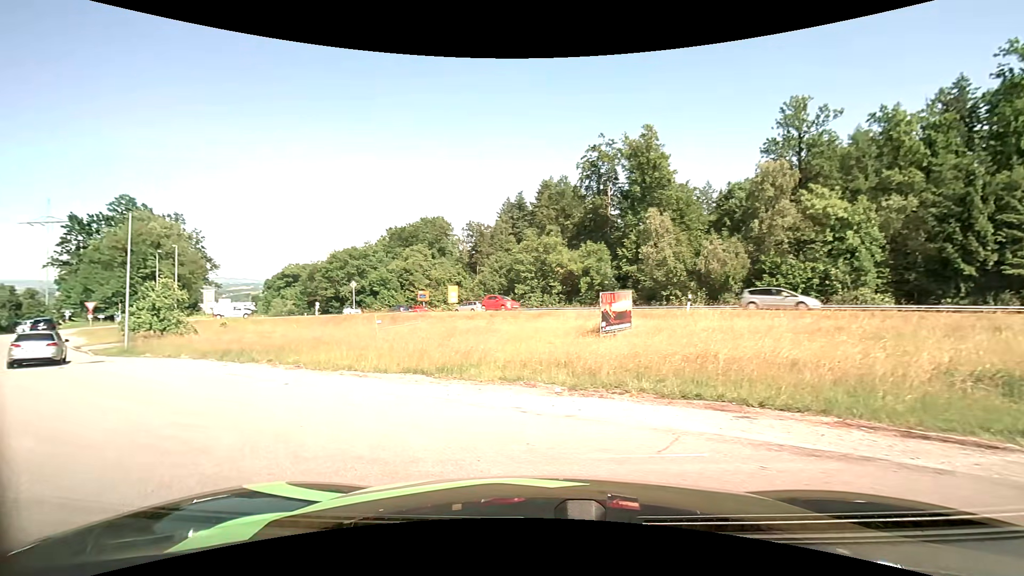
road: residential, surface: asphalt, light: Day
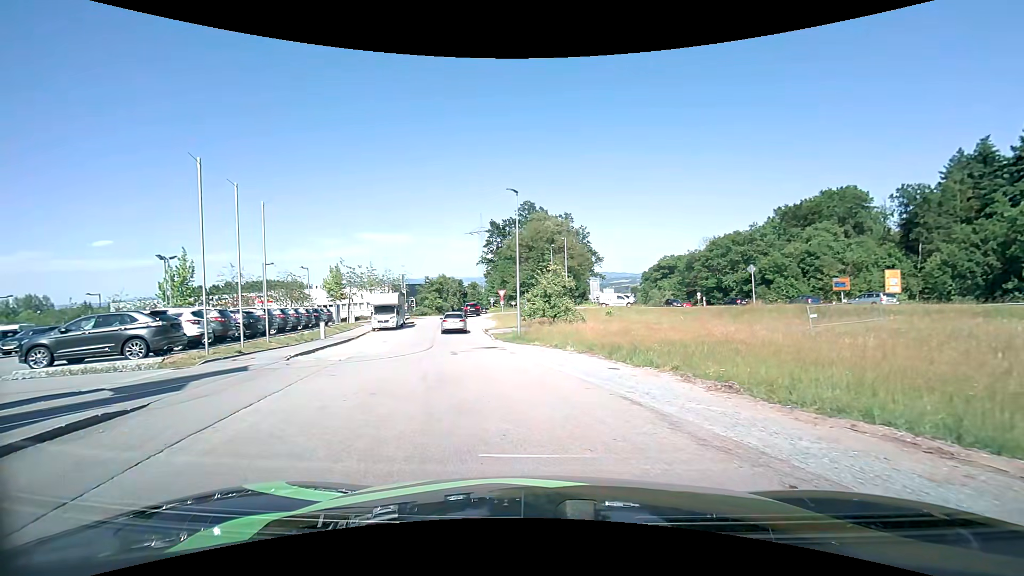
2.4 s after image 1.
(-3.8, +7.3) m; -43°
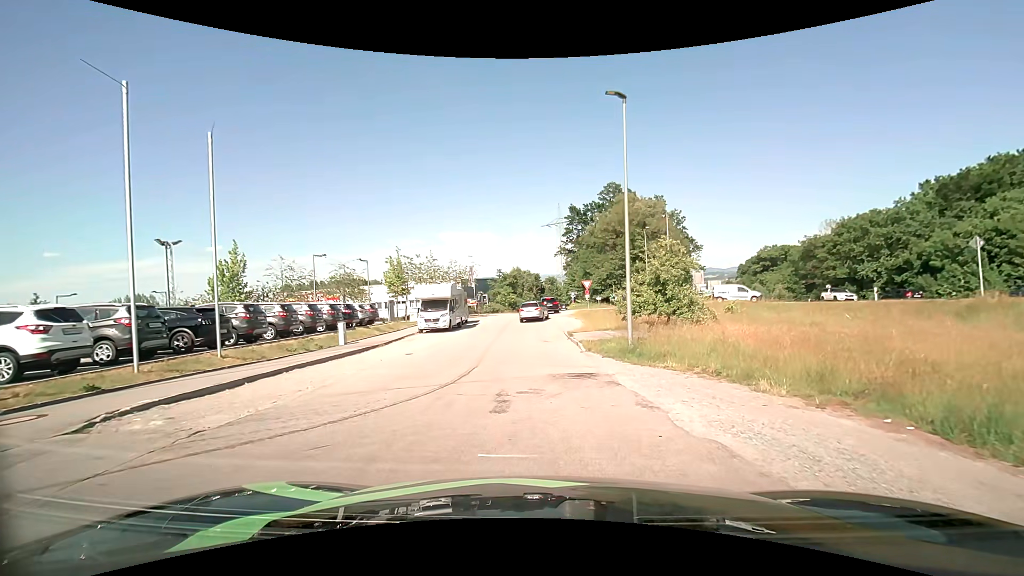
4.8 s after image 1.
(-1.1, +11.0) m; -9°
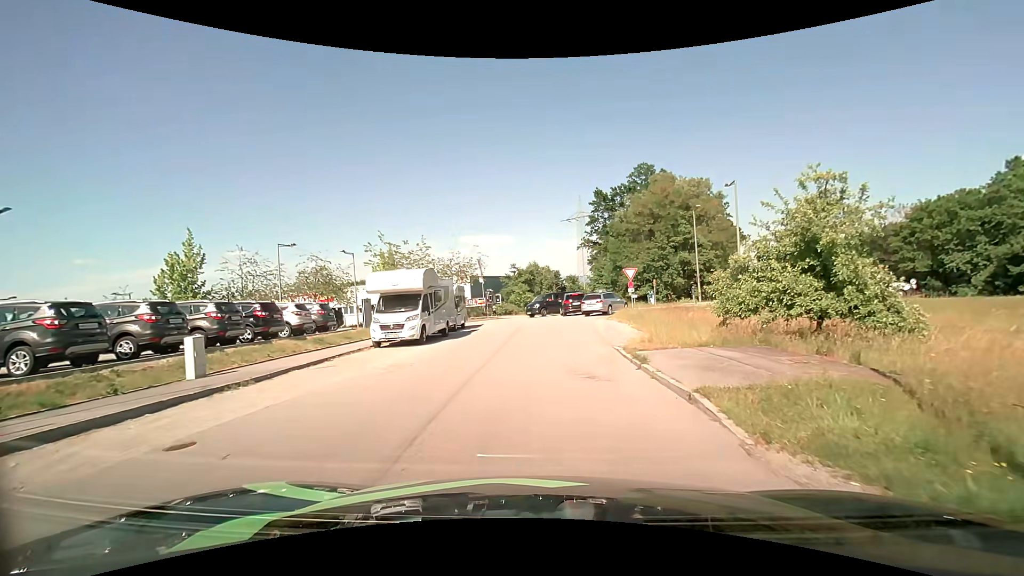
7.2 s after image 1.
(-0.2, +12.1) m; -2°
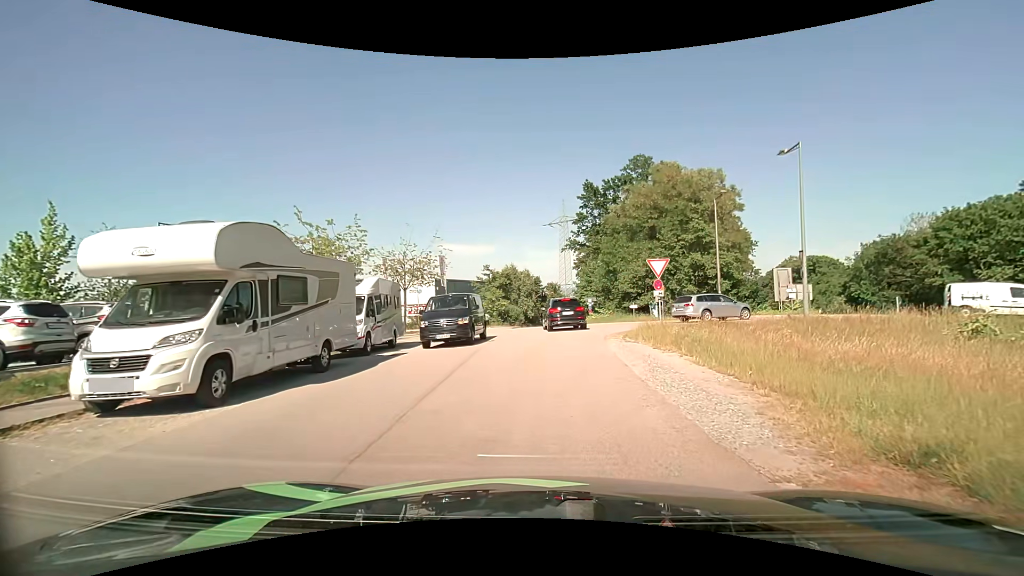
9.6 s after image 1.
(0.0, +11.5) m; +2°
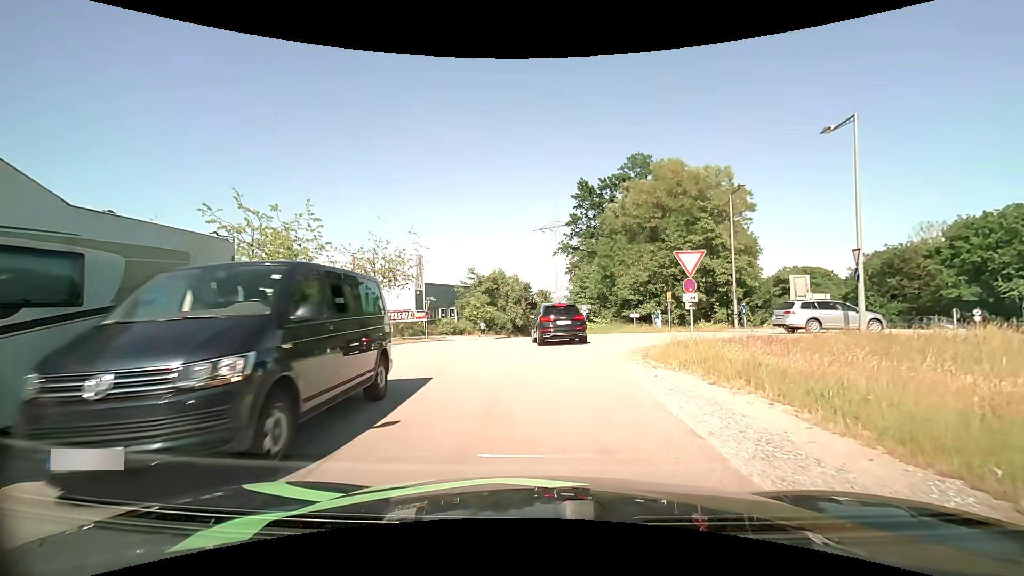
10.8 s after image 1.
(+0.1, +5.2) m; +1°
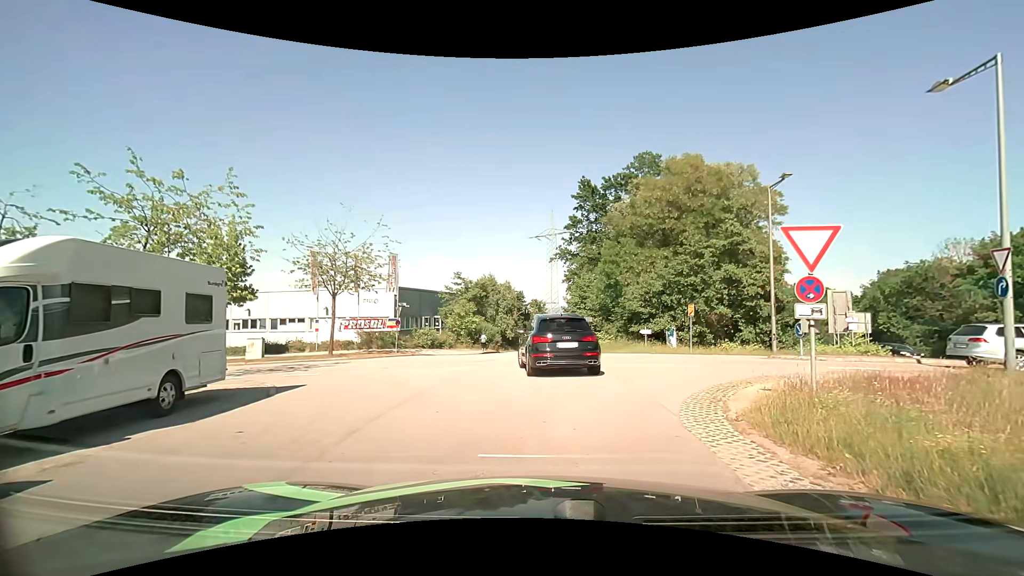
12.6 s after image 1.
(0.0, +6.3) m; +1°
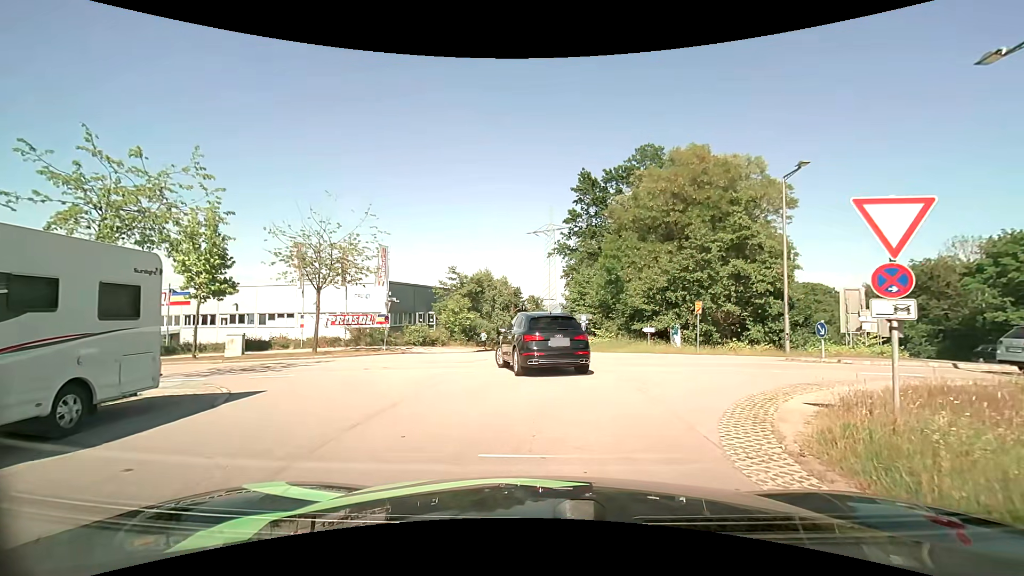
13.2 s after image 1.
(0.0, +1.8) m; 0°
(0, +10) (-2, +20) (-11, +25) (-20, +27) (-30, +29) (-40, +31) (-50, +32) (-60, +34) (-70, +36) (-79, +39) m
